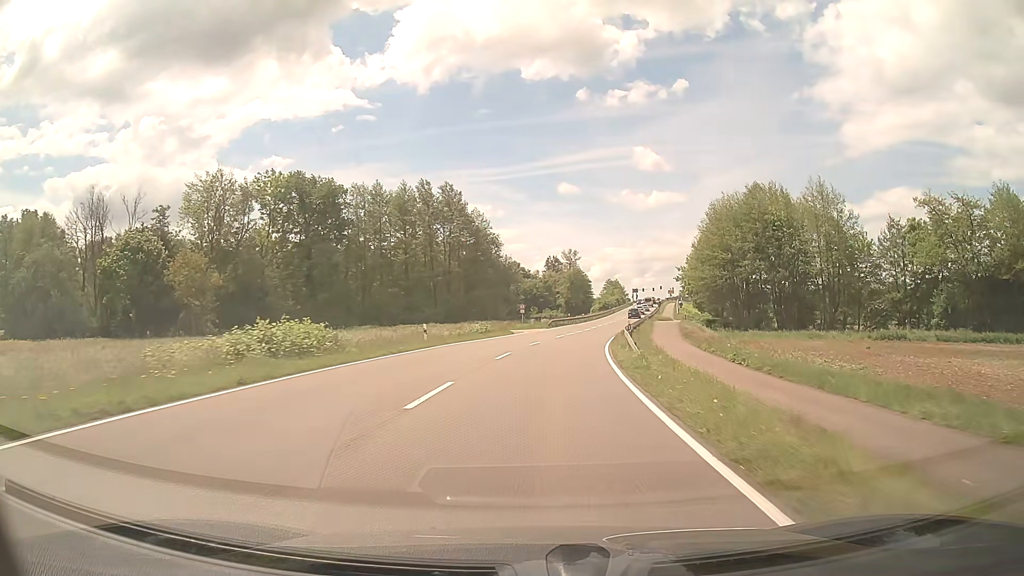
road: secondary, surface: asphalt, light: Day
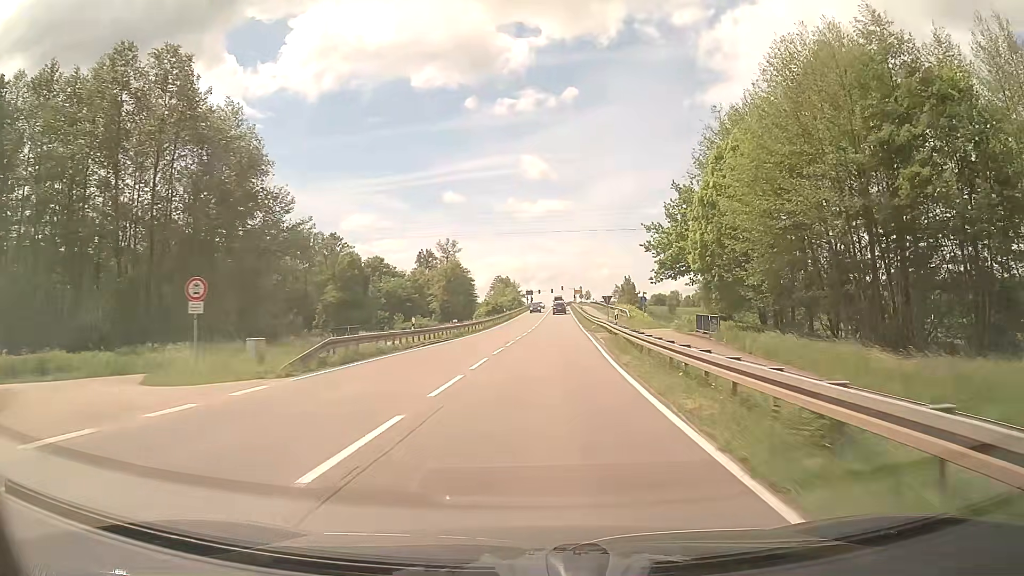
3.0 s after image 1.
(+4.7, +51.8) m; +10°
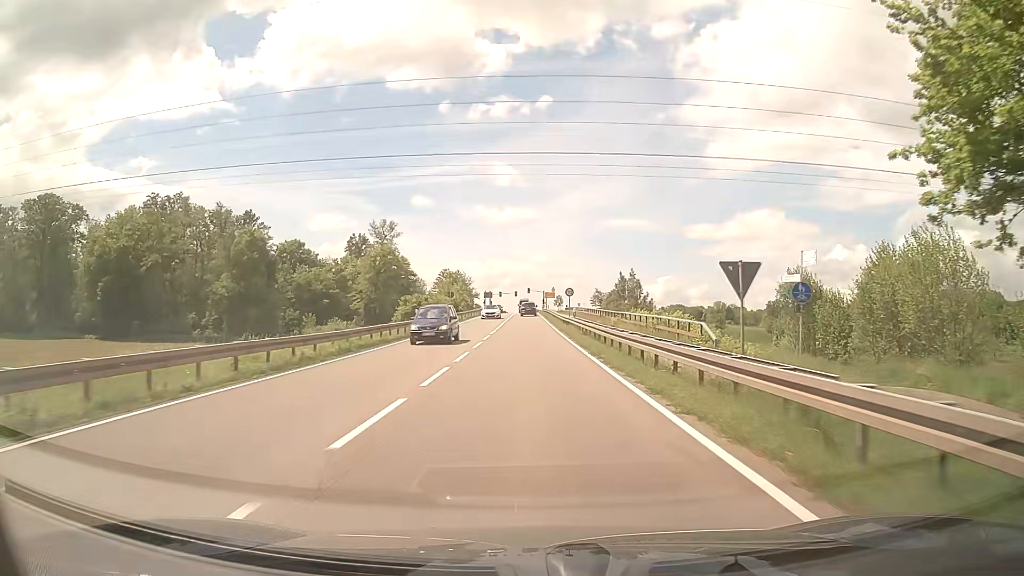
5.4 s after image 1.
(+1.3, +40.8) m; +3°
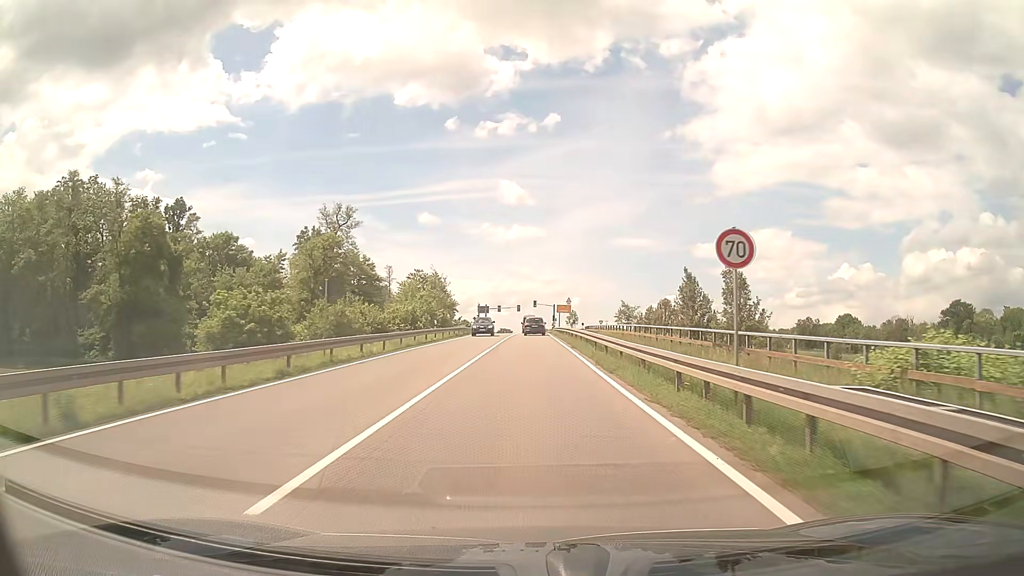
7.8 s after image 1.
(-0.1, +37.6) m; 0°
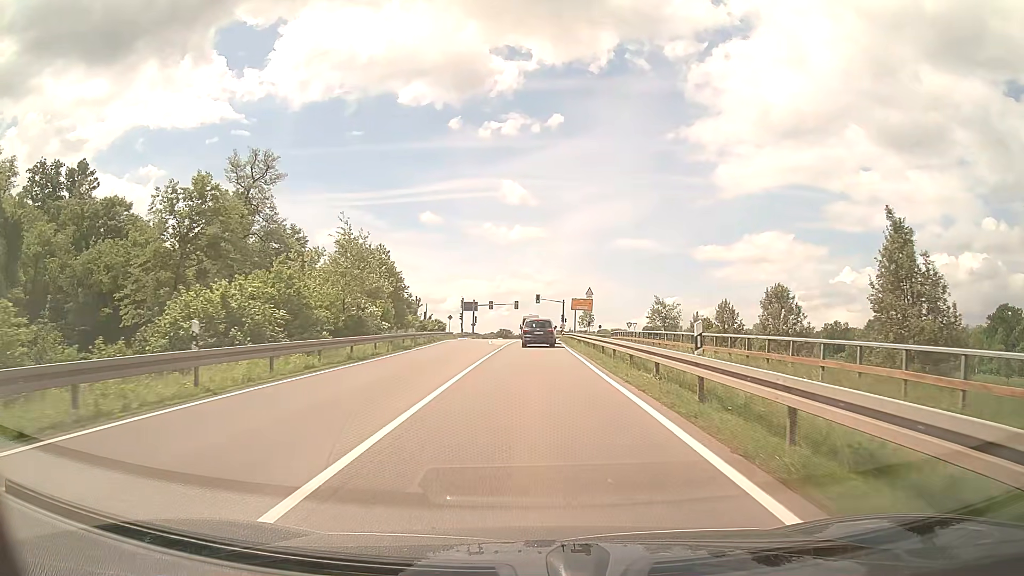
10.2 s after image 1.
(-0.1, +33.2) m; 0°
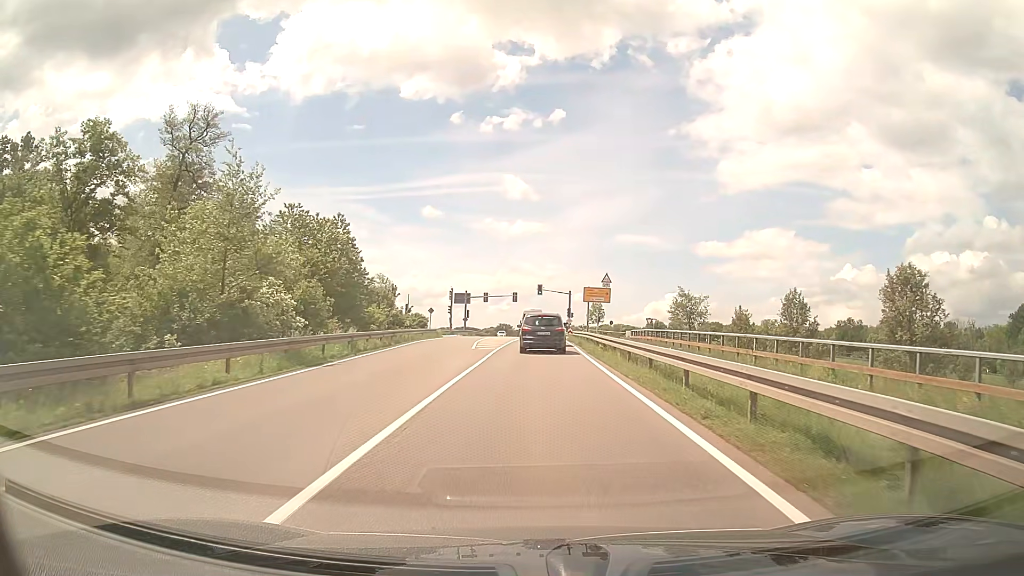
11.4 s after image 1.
(0.0, +14.2) m; 0°
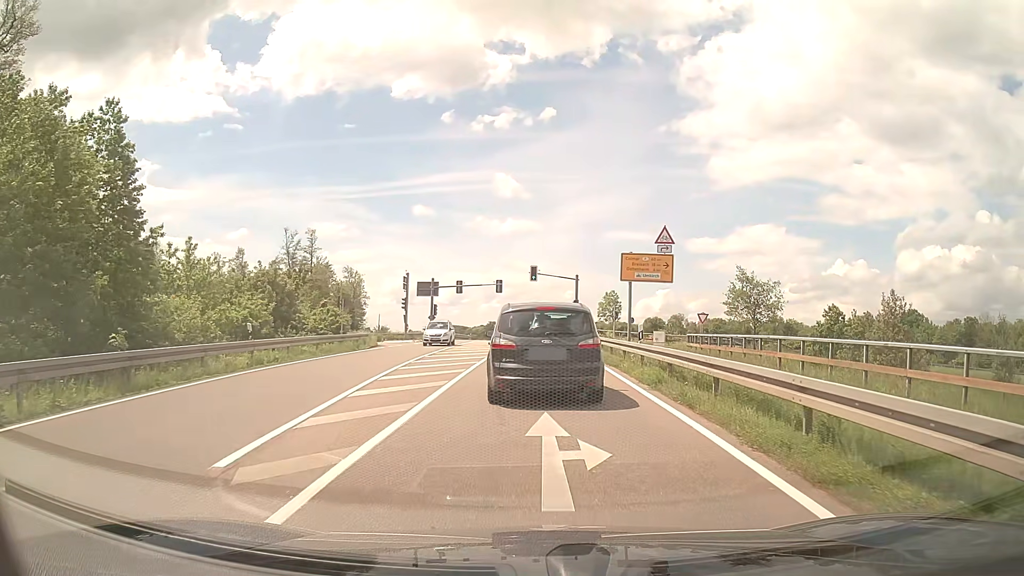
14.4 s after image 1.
(0.0, +25.1) m; +1°
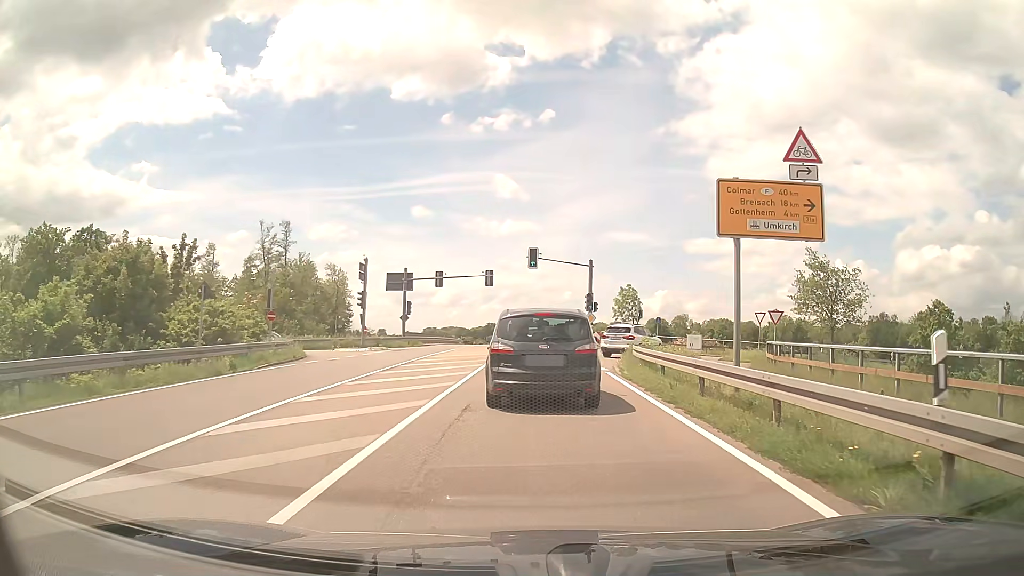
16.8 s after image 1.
(0.0, +14.8) m; 0°
(0, +10) (0, +20) (0, +30) (0, +40) (0, +50) (0, +60) (0, +70) (0, +80) (0, +90) (-1, +100) m
